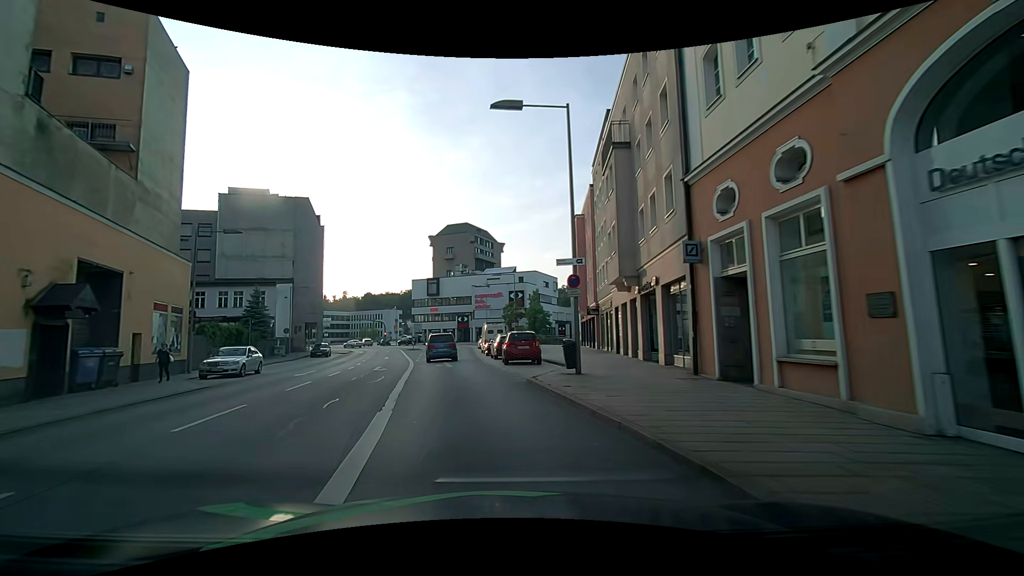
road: primary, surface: asphalt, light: Day
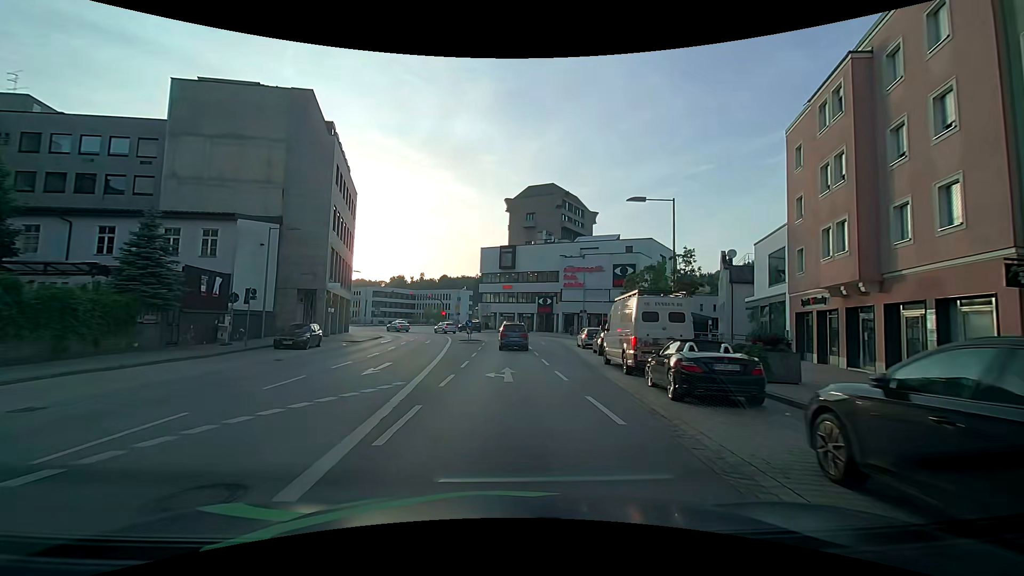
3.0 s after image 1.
(-3.4, +27.0) m; -9°
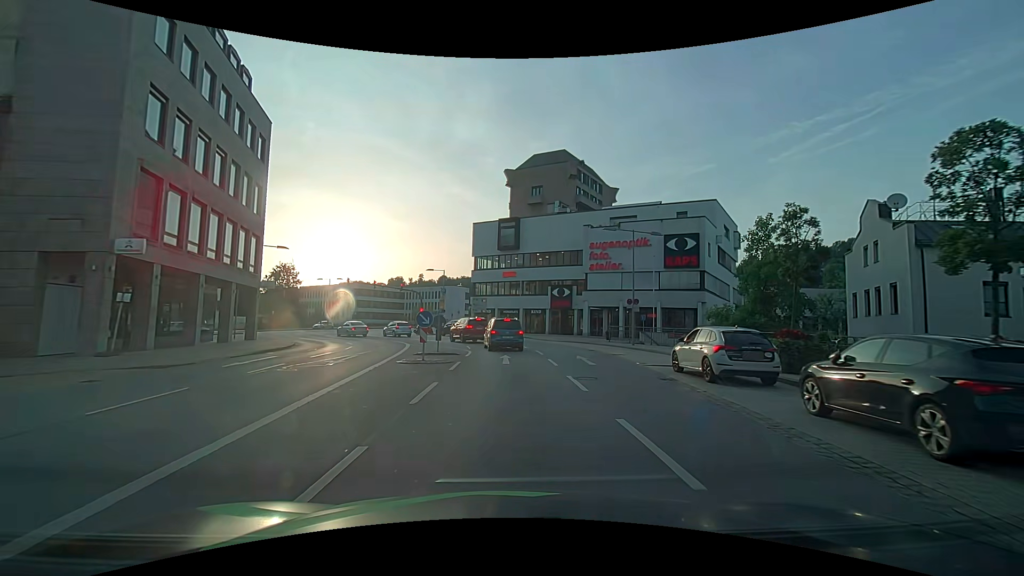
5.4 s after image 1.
(0.0, +21.1) m; 0°
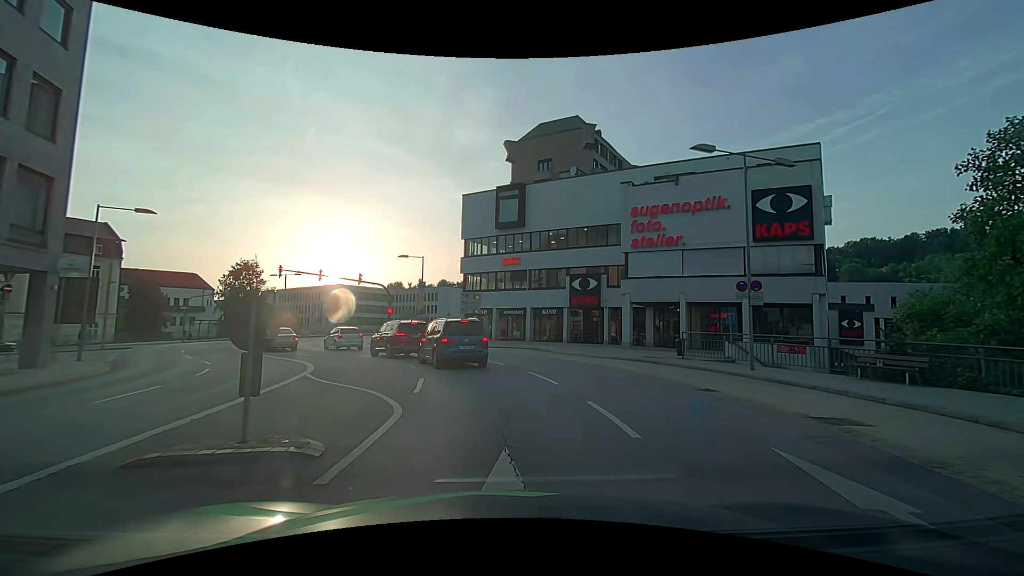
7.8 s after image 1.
(+0.1, +15.8) m; +1°
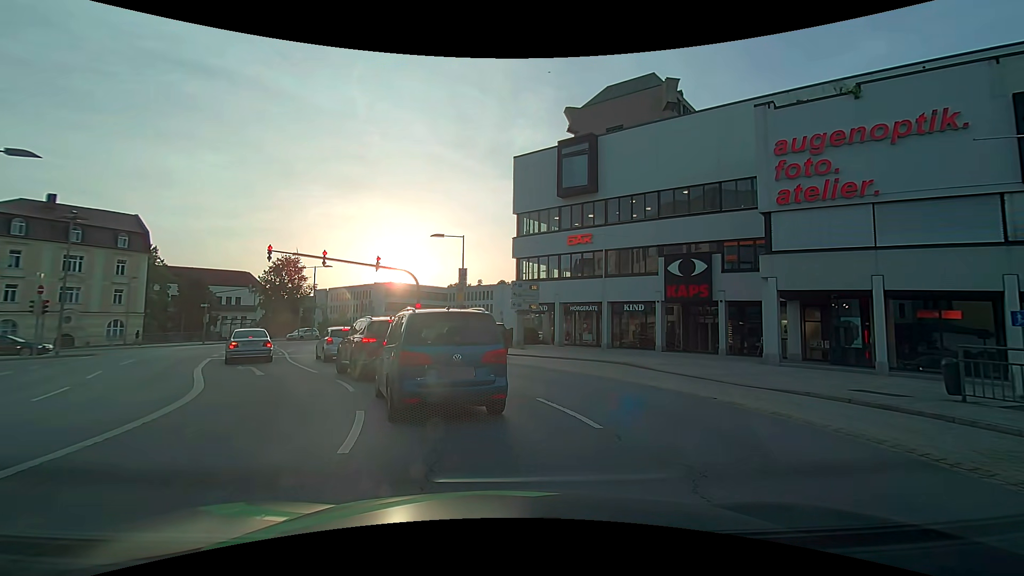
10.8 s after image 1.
(-0.5, +10.8) m; -8°
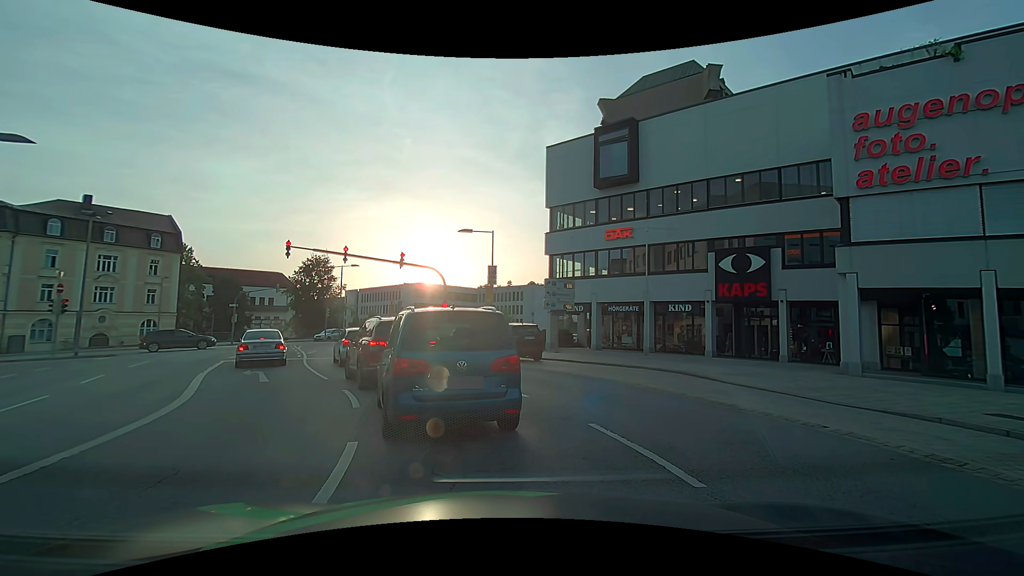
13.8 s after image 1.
(-0.1, +2.1) m; -2°
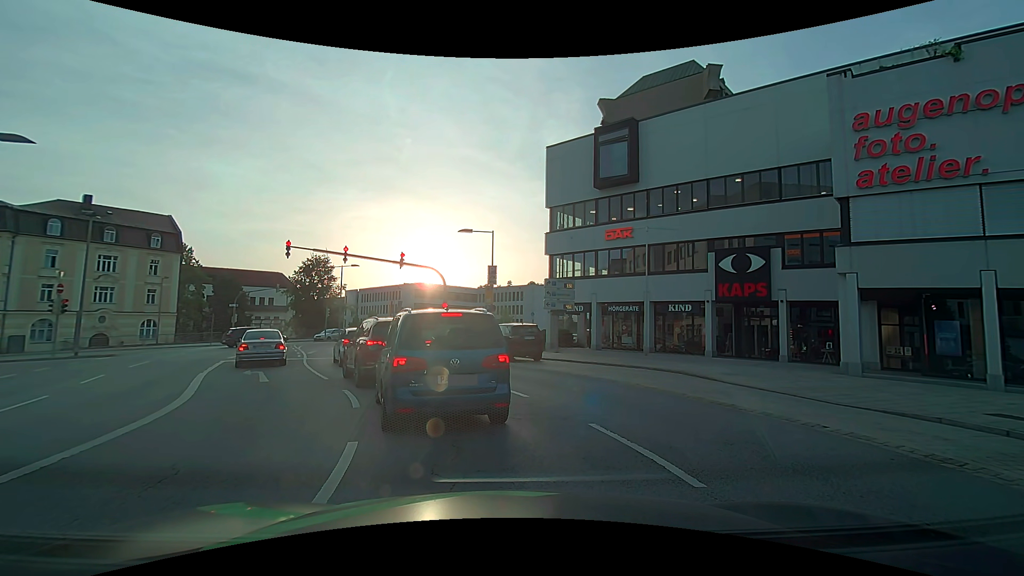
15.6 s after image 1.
(0.0, 0.0) m; 0°
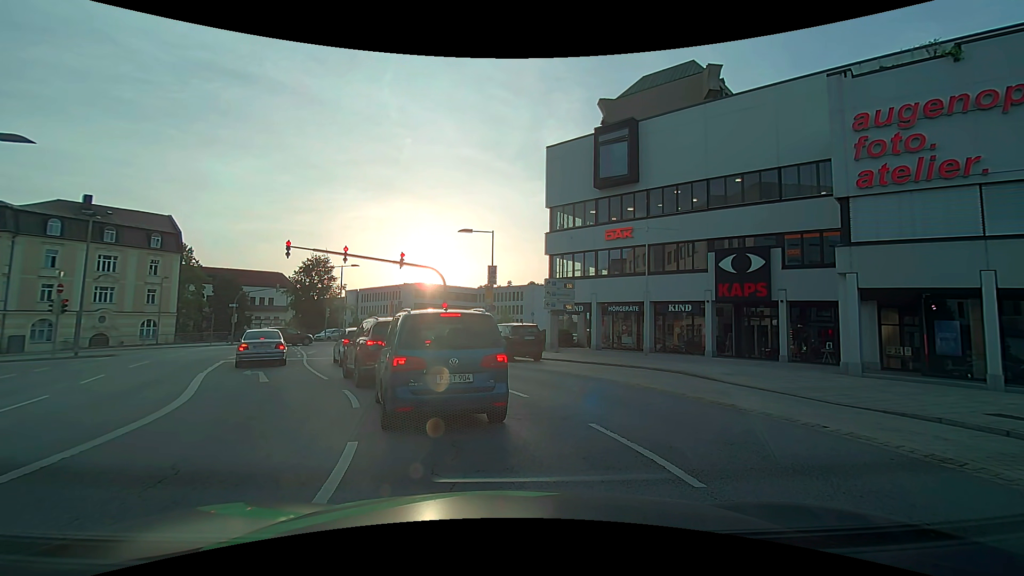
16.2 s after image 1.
(0.0, 0.0) m; 0°
(-1, +10) (-5, +19) (-9, +28) (-12, +38) (-13, +48) (-11, +57) (-6, +66) (0, +74) (+7, +81) (+14, +89) m
